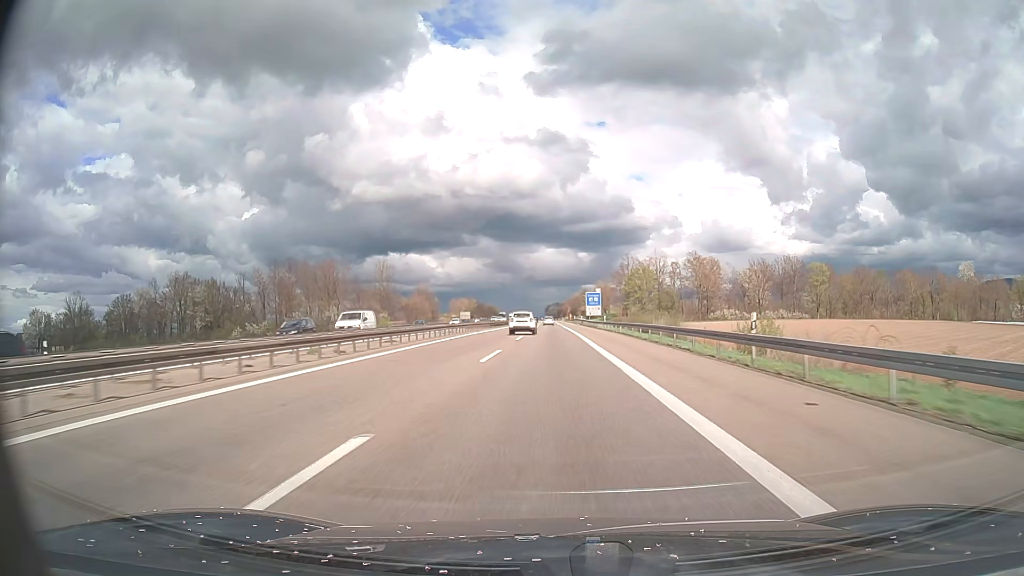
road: motorway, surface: asphalt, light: Day
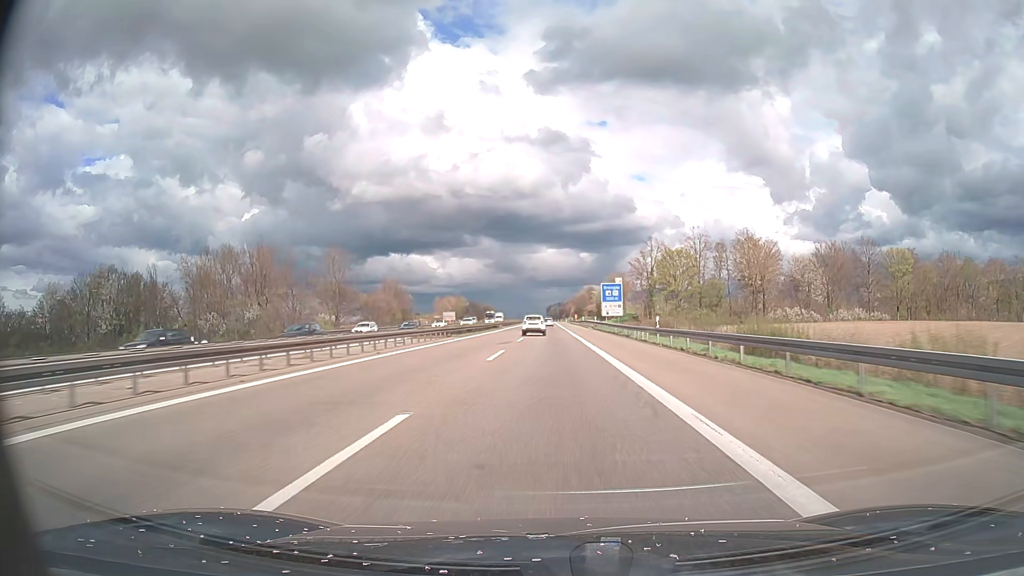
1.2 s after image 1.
(0.0, +34.8) m; 0°
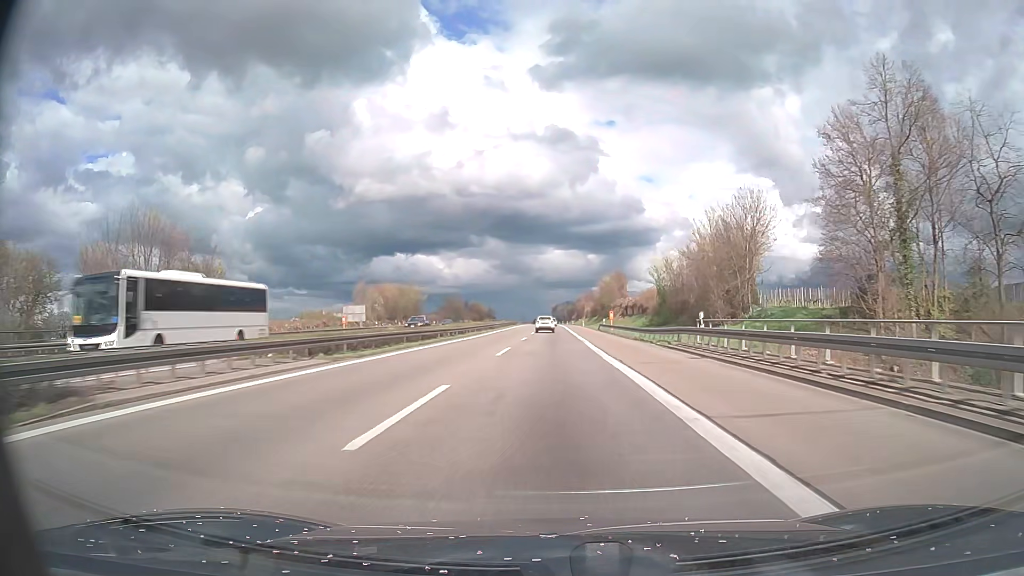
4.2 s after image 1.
(-0.4, +87.3) m; -1°
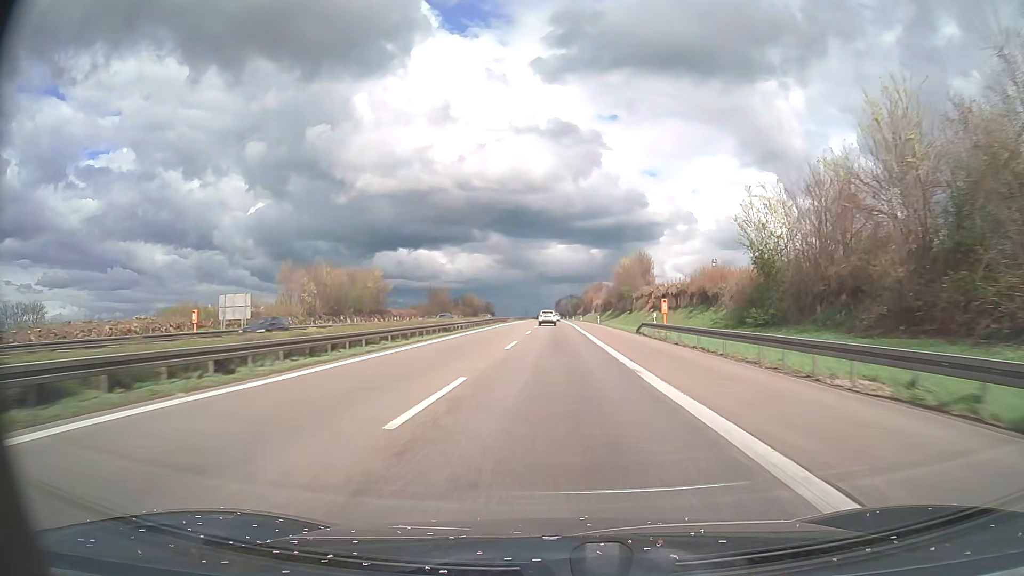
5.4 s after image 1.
(0.0, +34.9) m; 0°
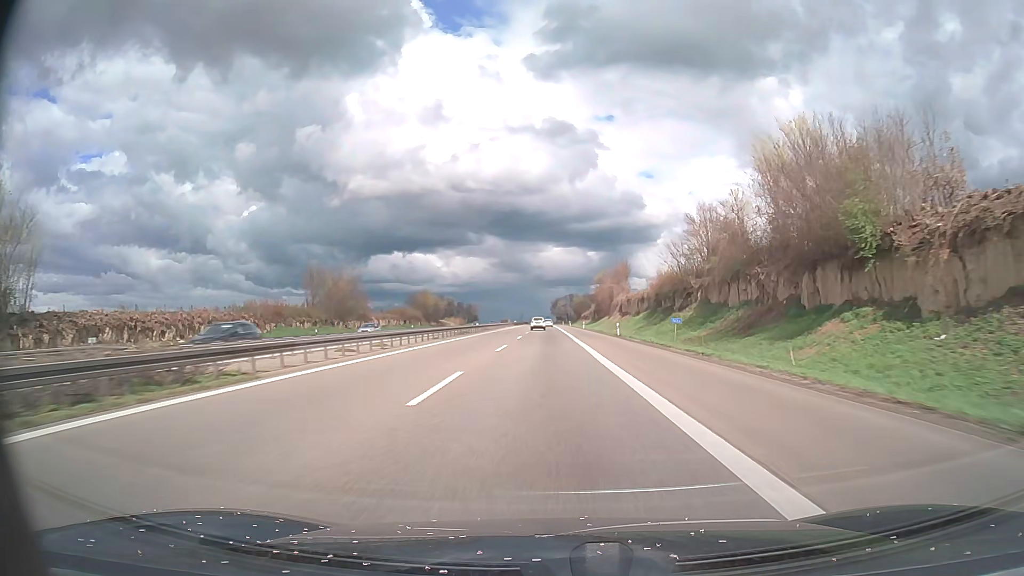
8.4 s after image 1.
(+0.3, +87.2) m; 0°
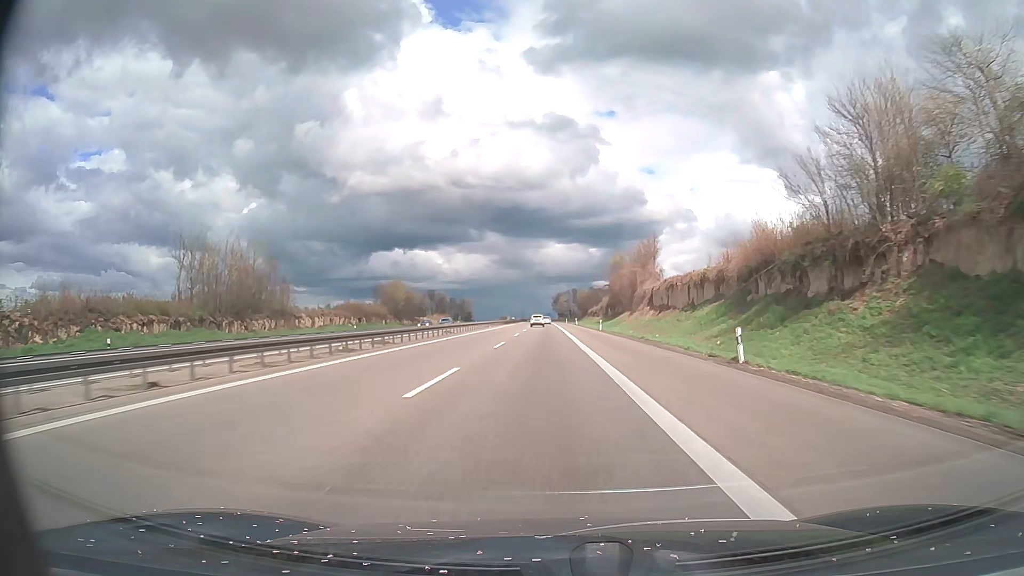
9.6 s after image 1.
(0.0, +34.9) m; 0°
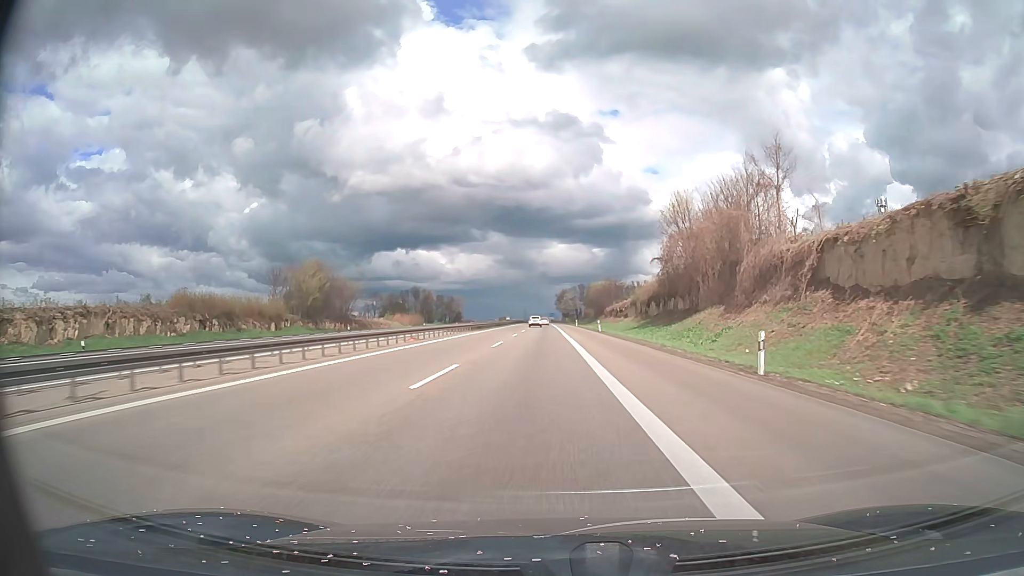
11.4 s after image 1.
(-0.1, +52.4) m; 0°
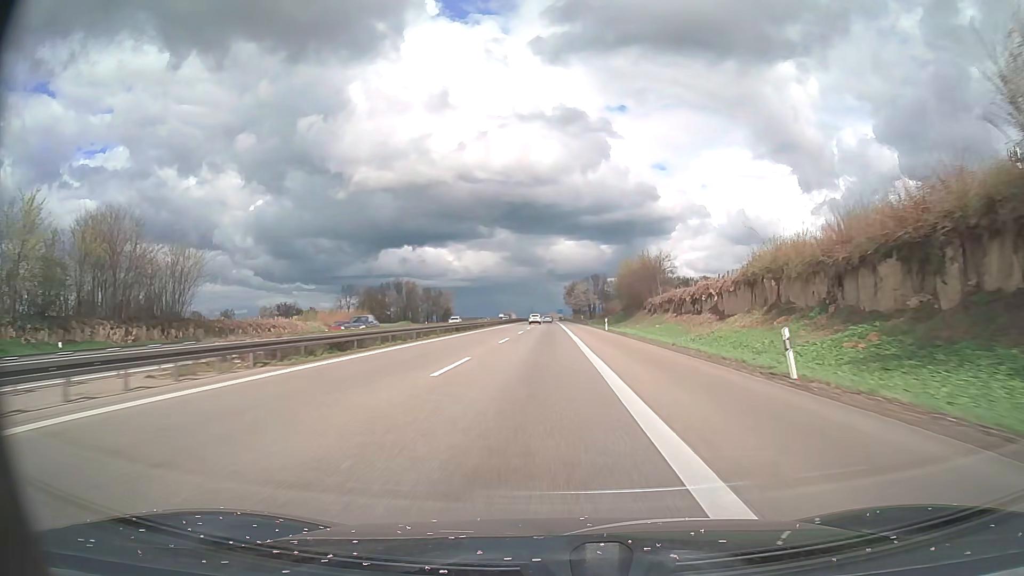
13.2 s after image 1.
(-0.3, +52.4) m; -1°
(0, +10) (0, +20) (0, +30) (0, +40) (0, +50) (0, +60) (0, +70) (-1, +80) (-1, +90) (-1, +100) m
